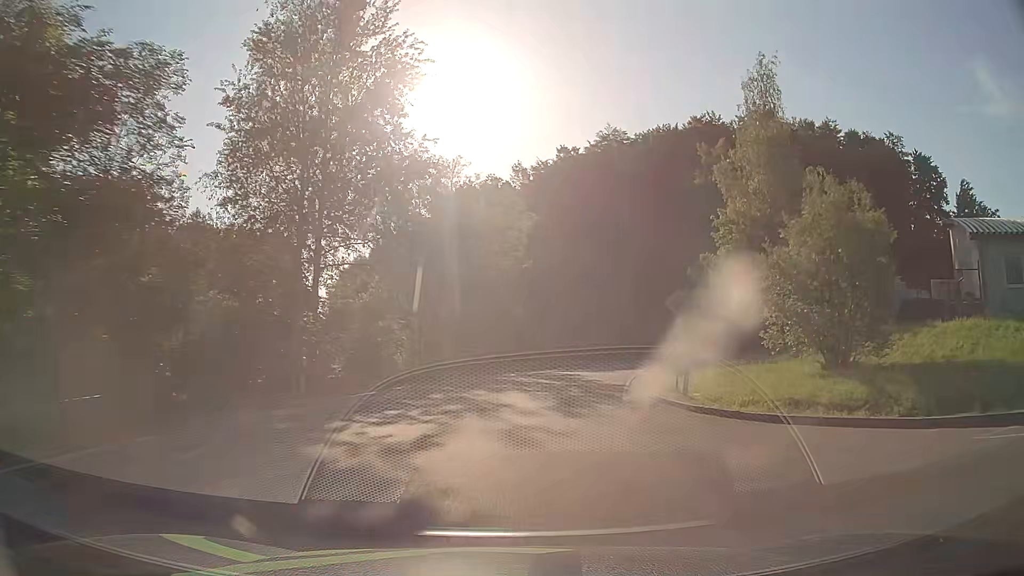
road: tertiary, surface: asphalt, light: Day
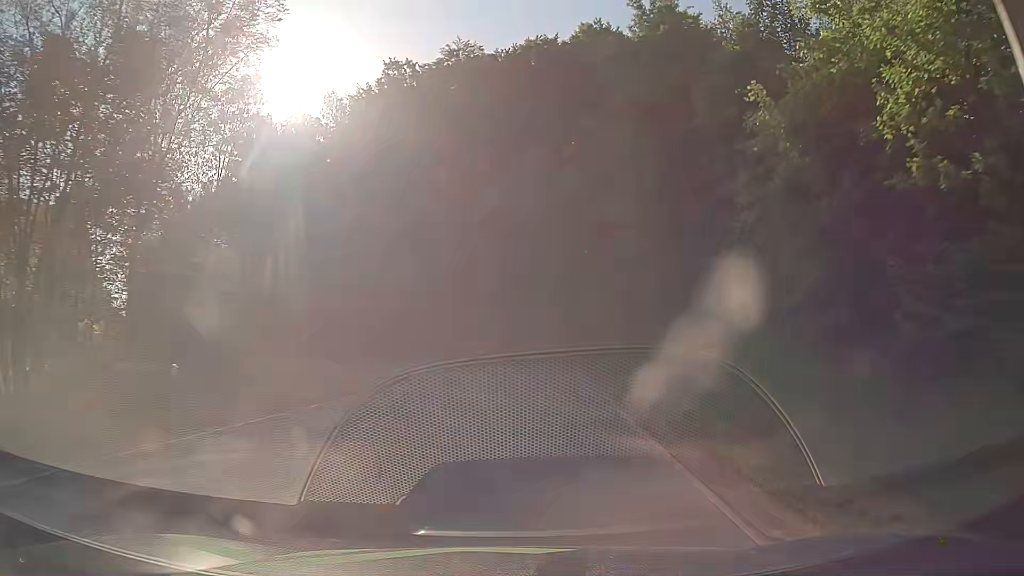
(+3.8, +30.0) m; +14°
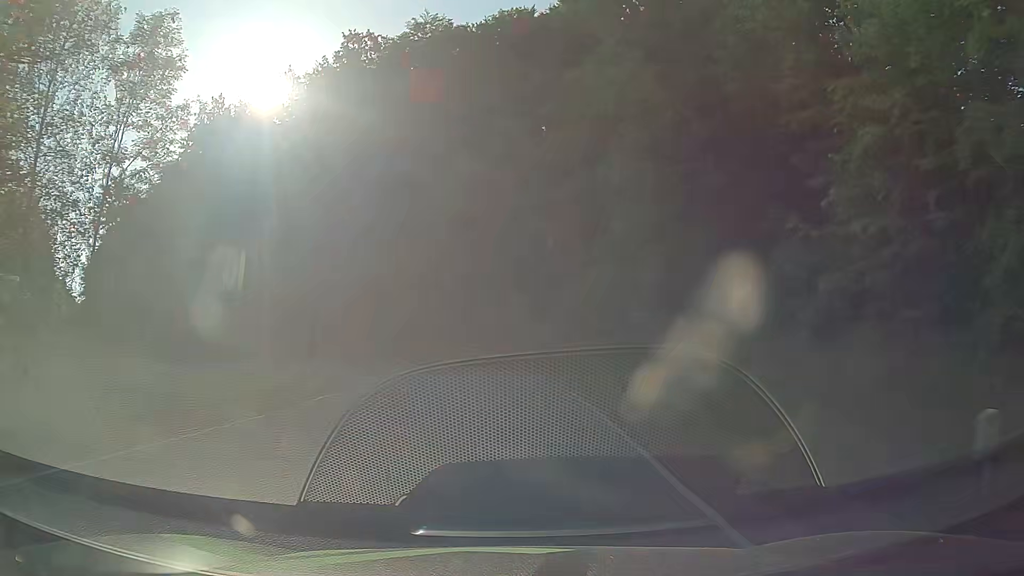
(+0.2, +6.9) m; +3°
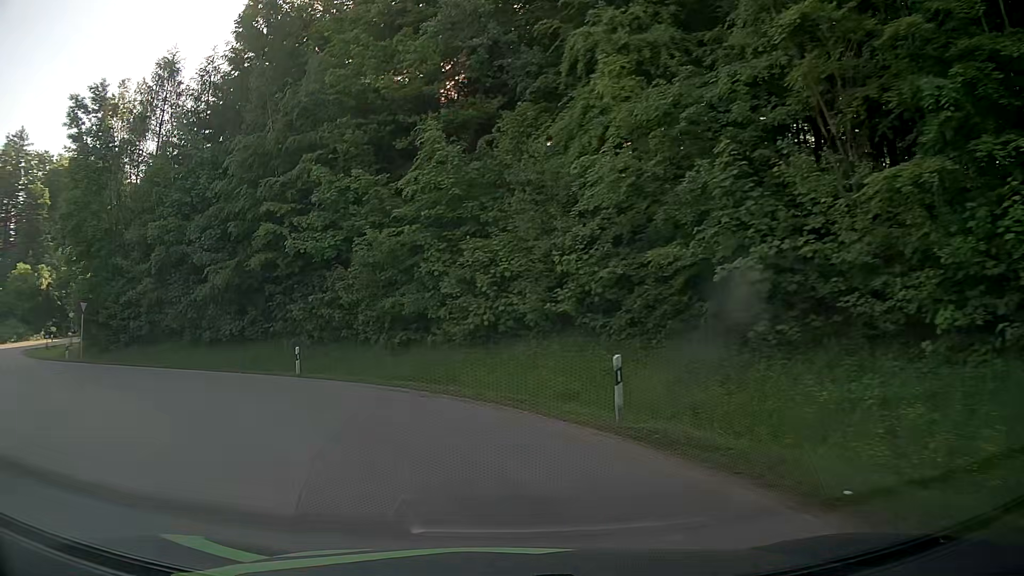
(-1.4, +29.6) m; -16°
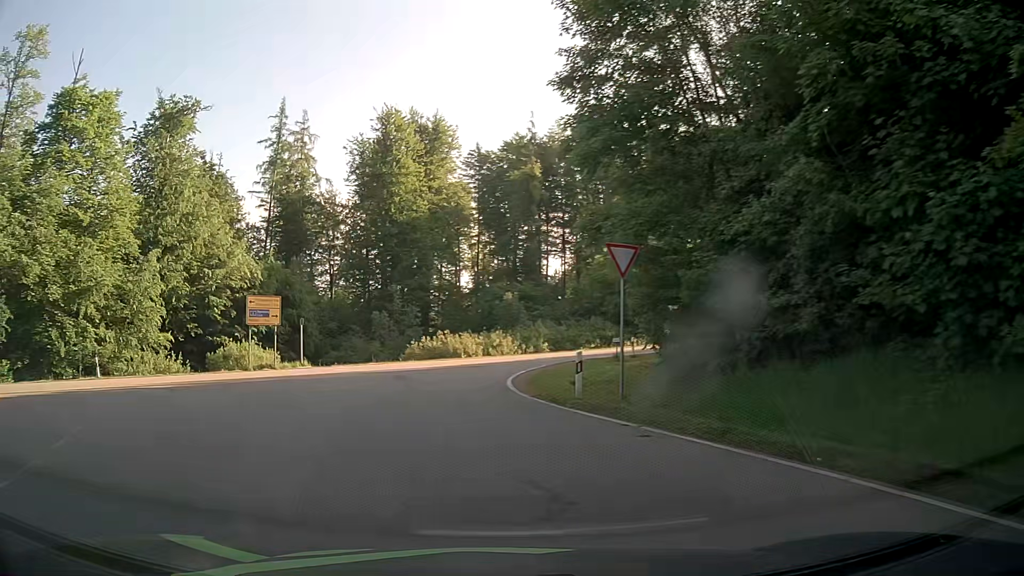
(-10.9, +21.6) m; -56°
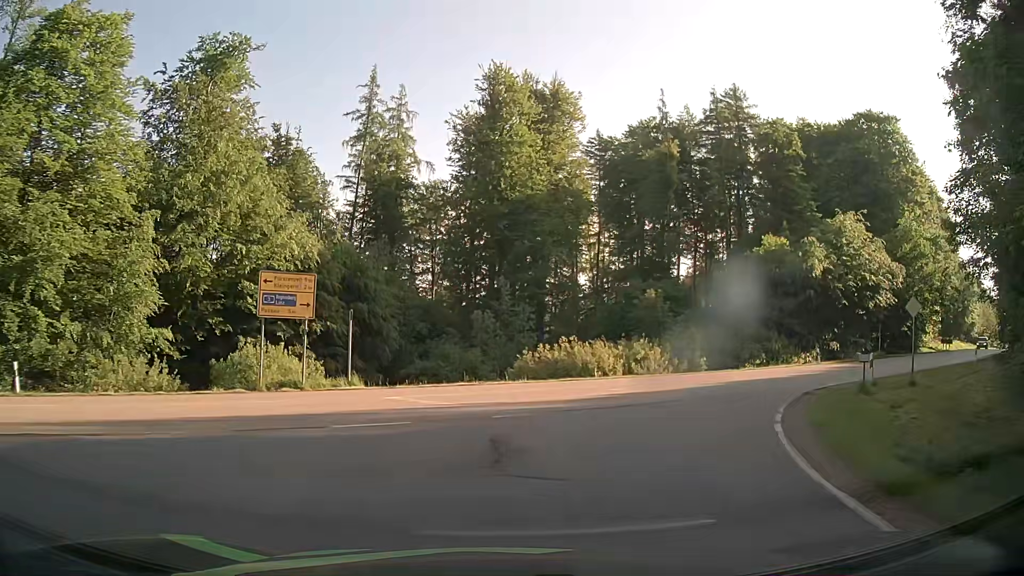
(-1.9, +13.6) m; -11°
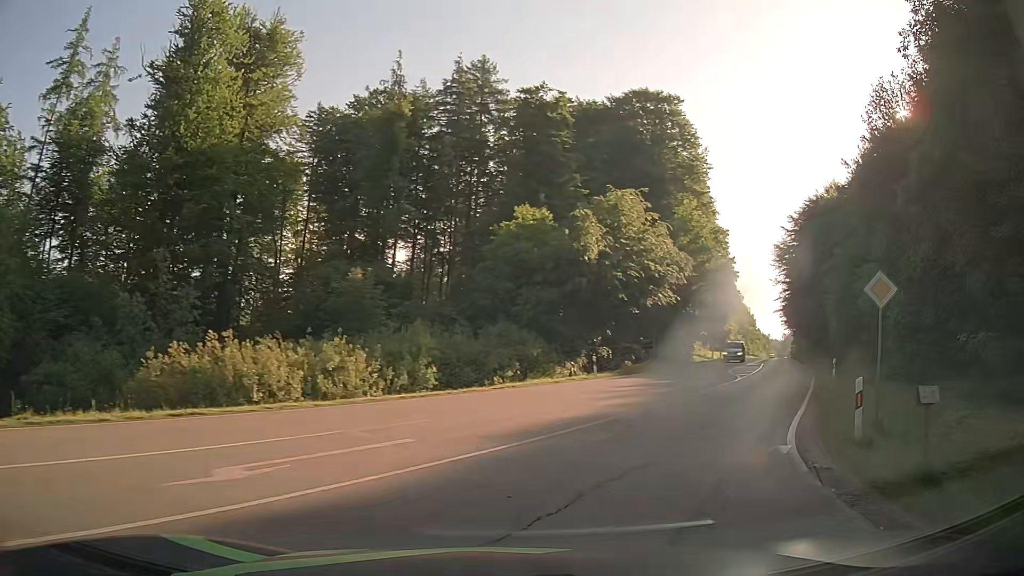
(+2.5, +13.5) m; +24°
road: secondary
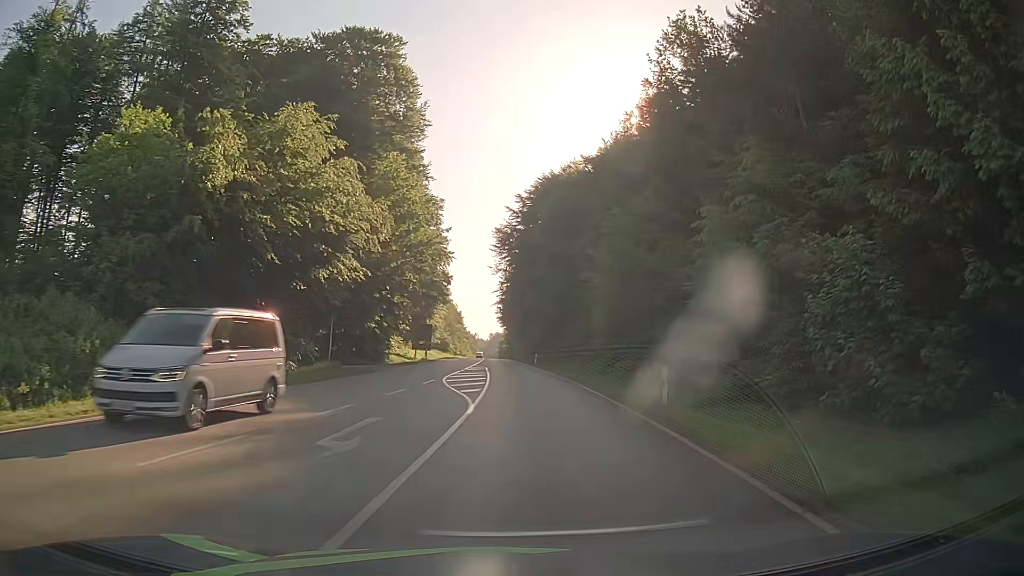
(+4.4, +15.9) m; +27°
(0, +10) (+1, +20) (+1, +30) (+1, +40) (0, +50) (0, +60) (0, +70) (-1, +80) (-1, +90) (-1, +100) m
